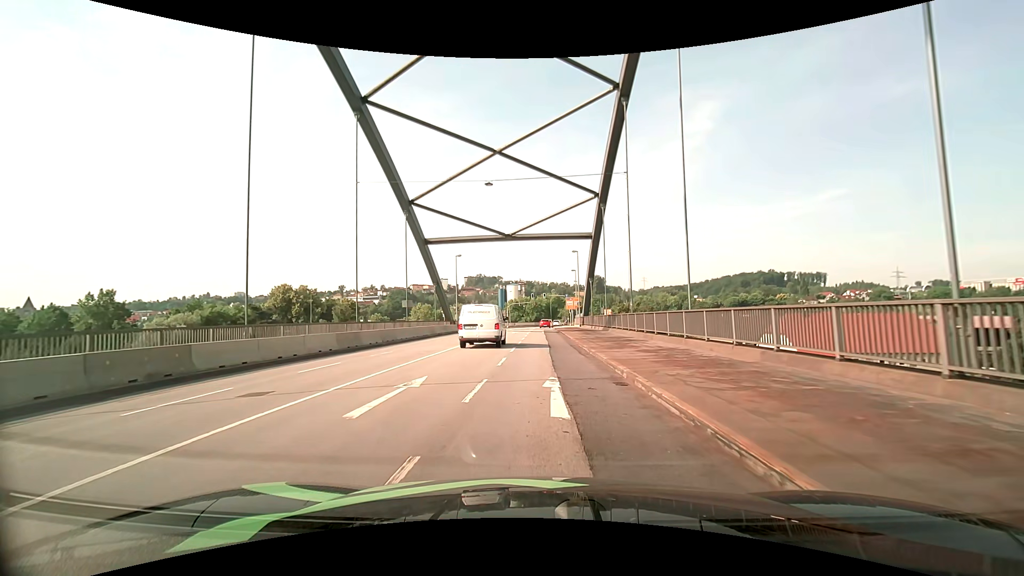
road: primary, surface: asphalt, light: Day
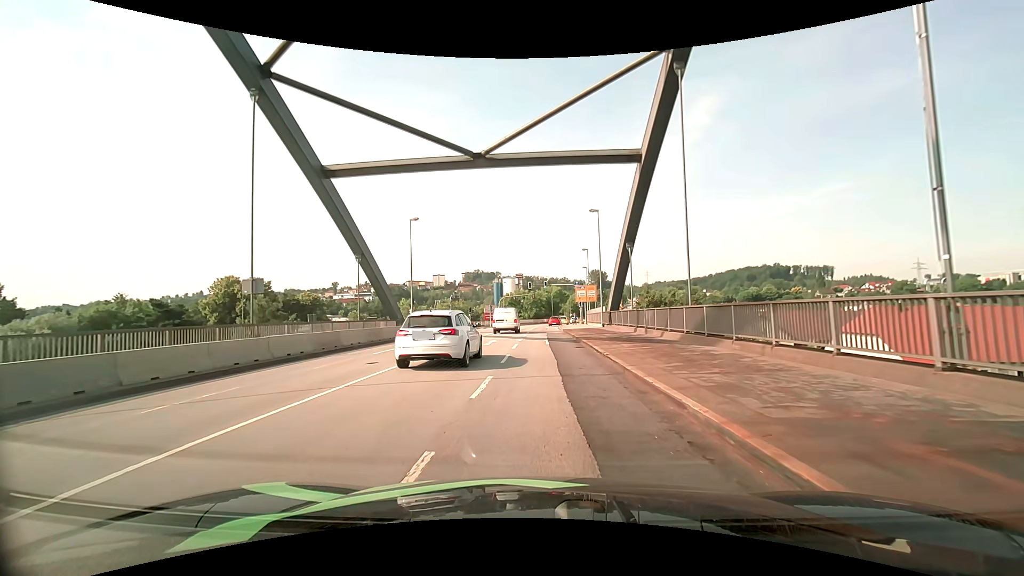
(+0.1, +23.9) m; 0°
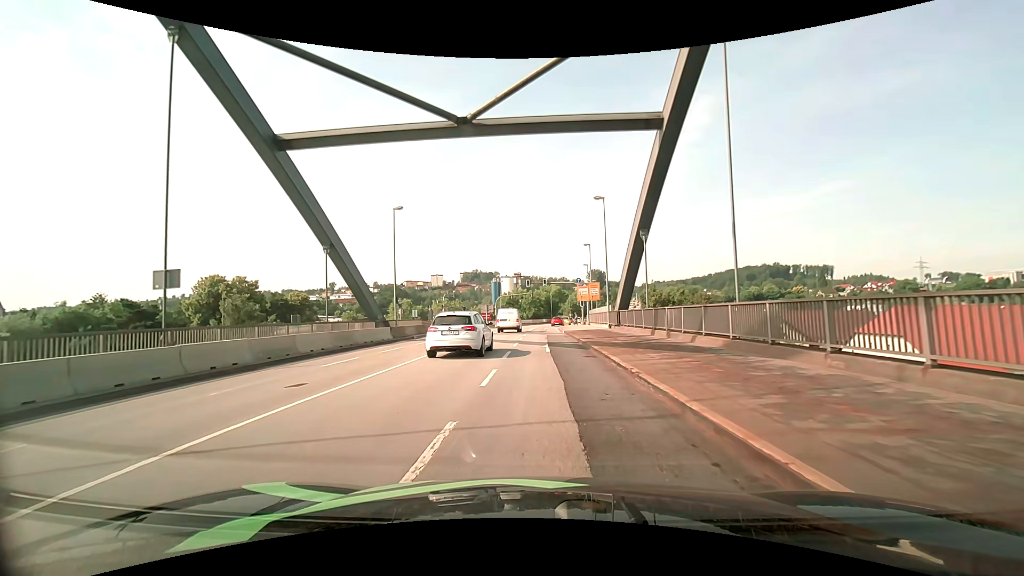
(0.0, +4.7) m; 0°
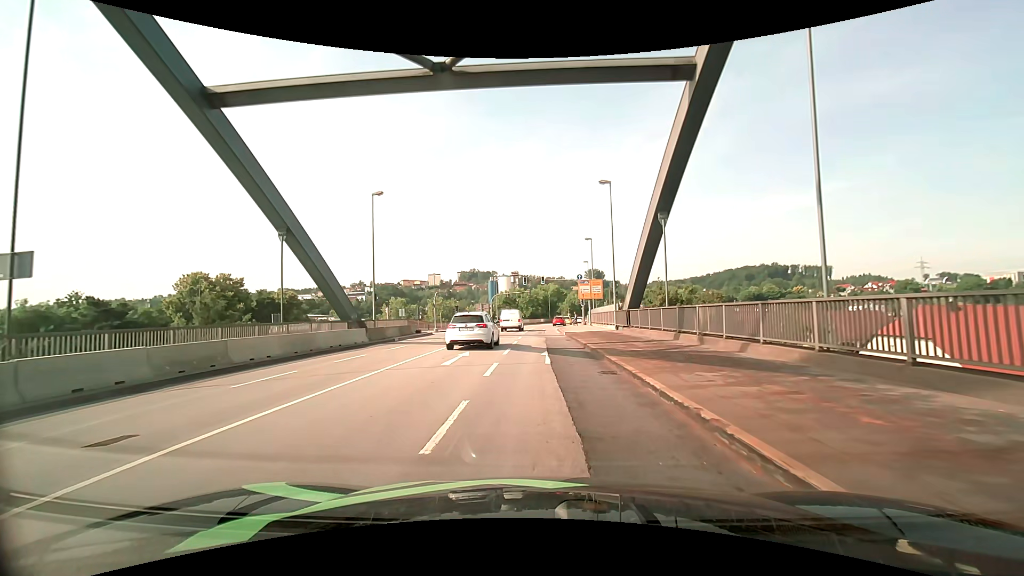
(0.0, +4.5) m; +1°
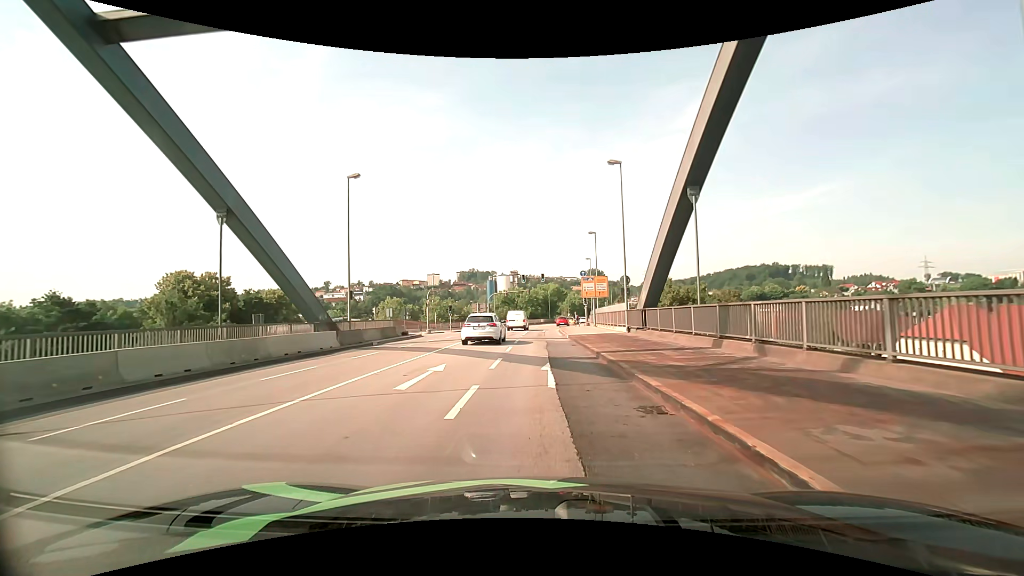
(0.0, +4.4) m; 0°
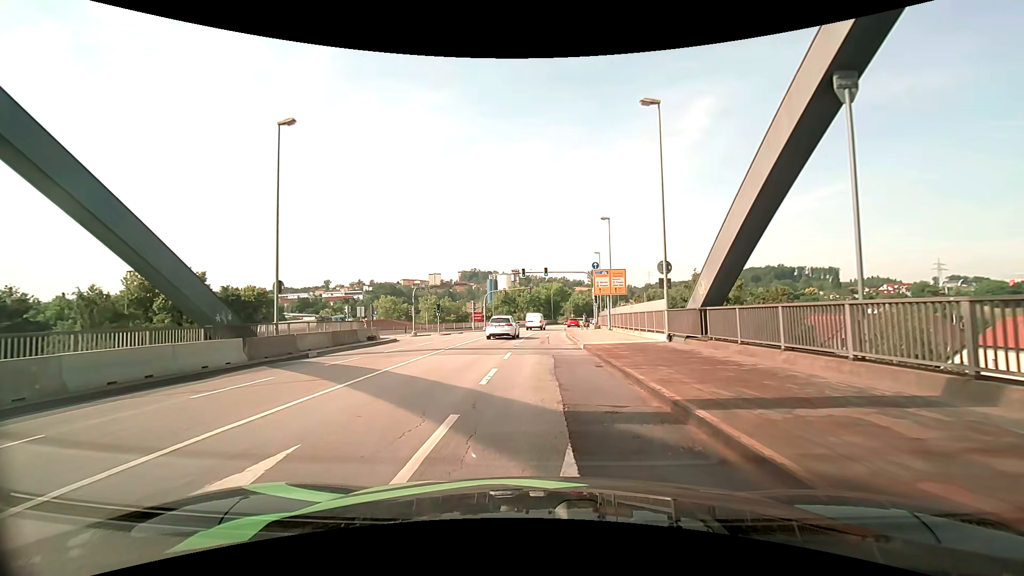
(0.0, +8.6) m; +1°
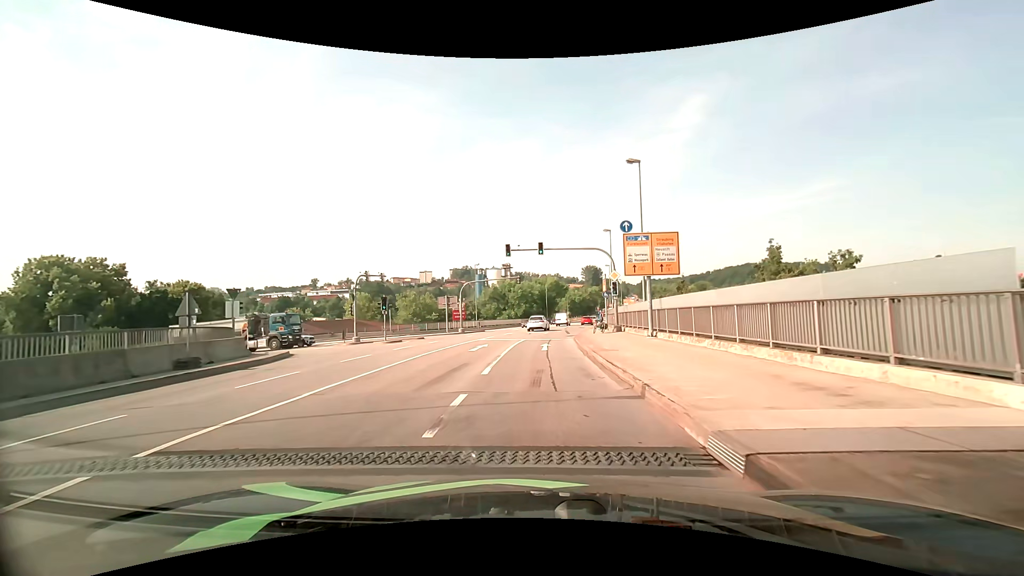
(-0.1, +16.5) m; +1°
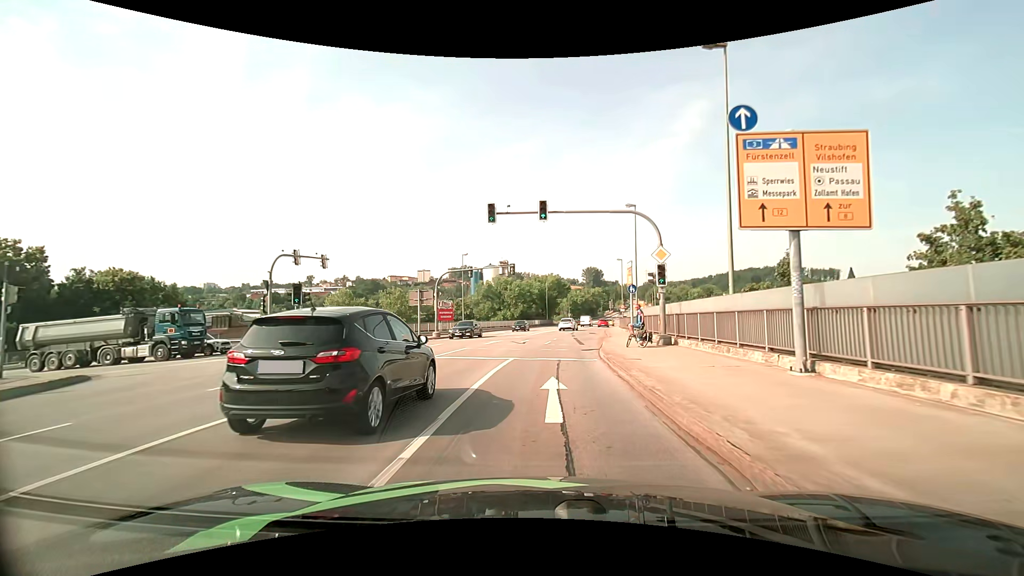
(-0.1, +13.2) m; 0°
(0, +10) (+1, +20) (+2, +30) (+3, +40) (+4, +50) (+5, +60) (+7, +70) (+8, +79) (+10, +89) (+12, +99) m
